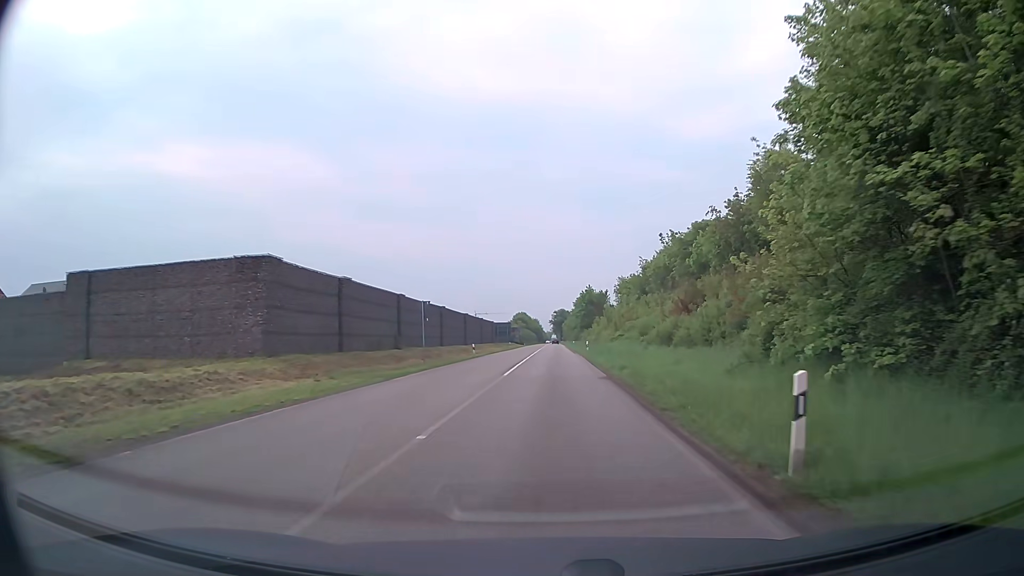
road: secondary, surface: asphalt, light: Day
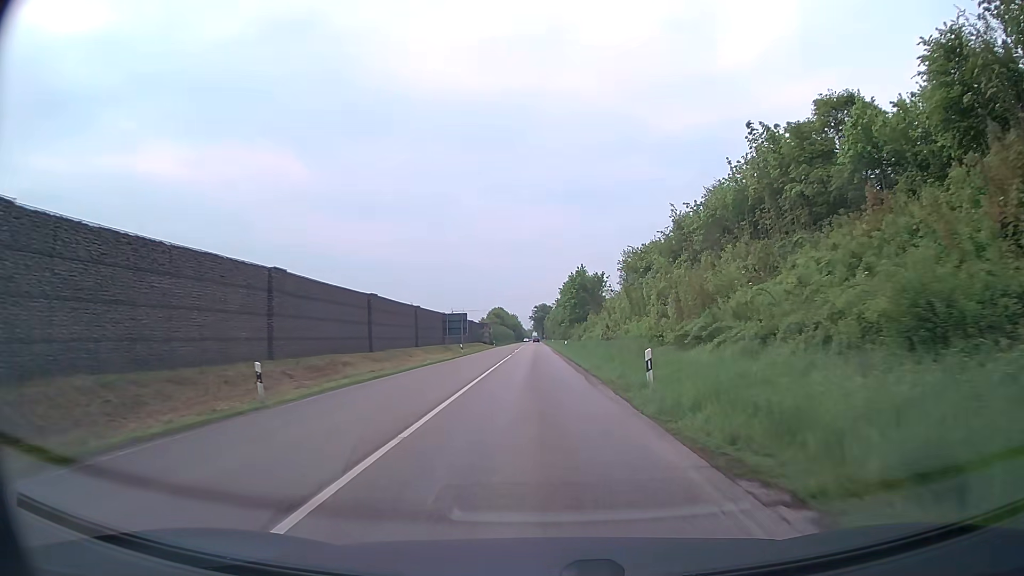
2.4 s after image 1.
(+0.9, +37.6) m; +2°
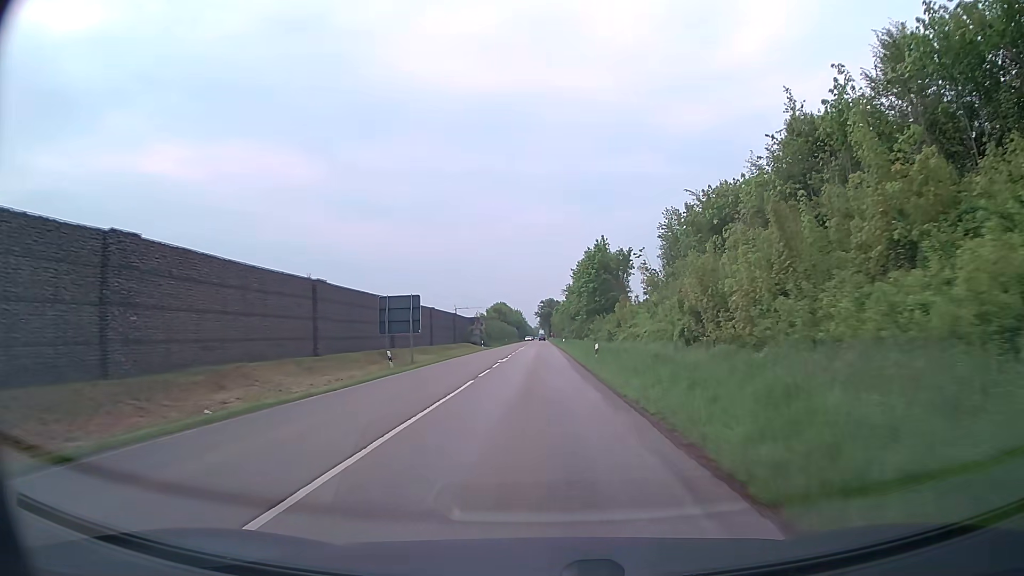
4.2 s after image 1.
(-0.1, +29.4) m; -1°
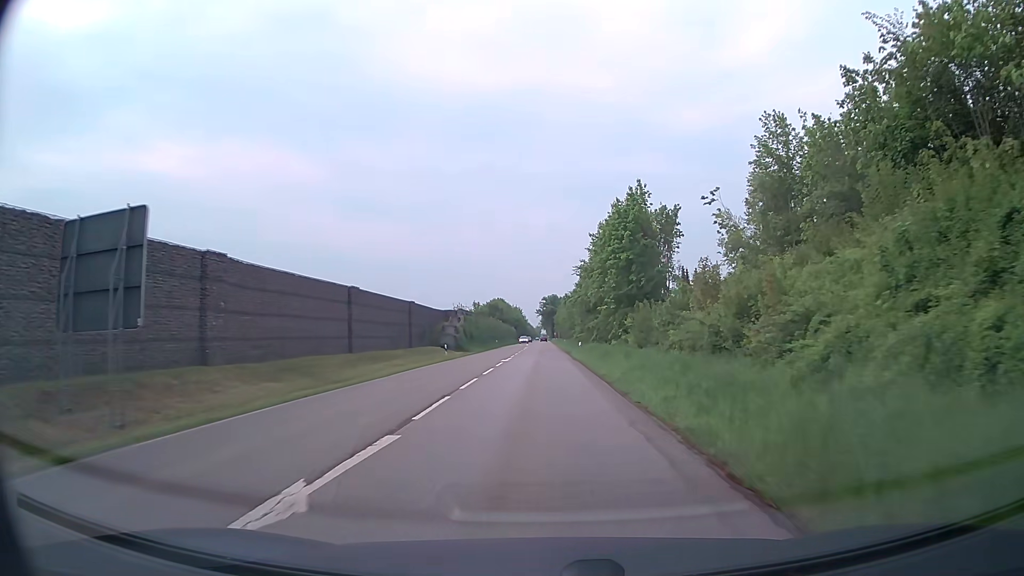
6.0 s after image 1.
(-0.1, +29.6) m; 0°
(0, +10) (0, +20) (0, +30) (0, +40) (0, +50) (0, +60) (0, +70) (0, +80) (0, +90) (0, +100) m
